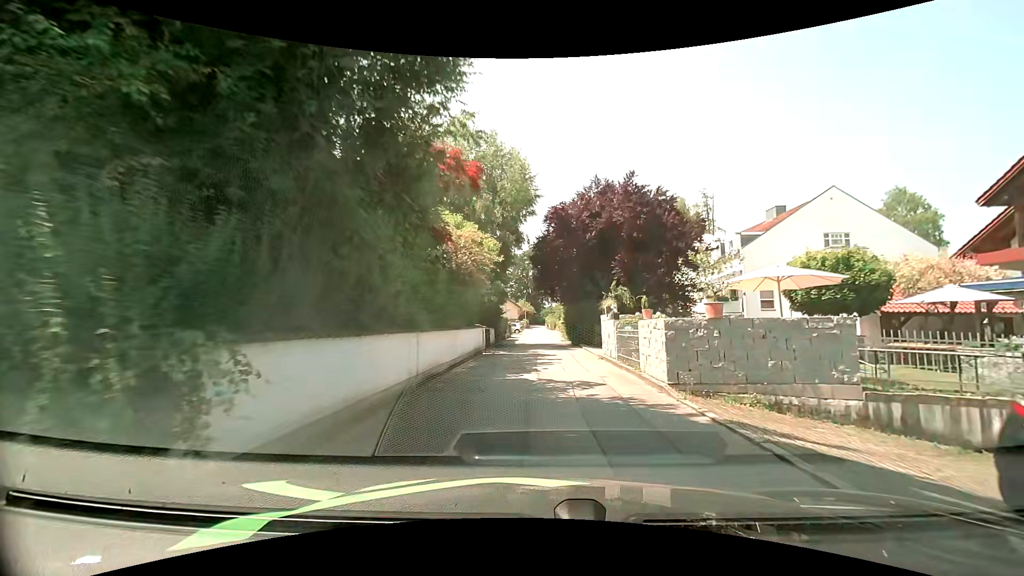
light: Day
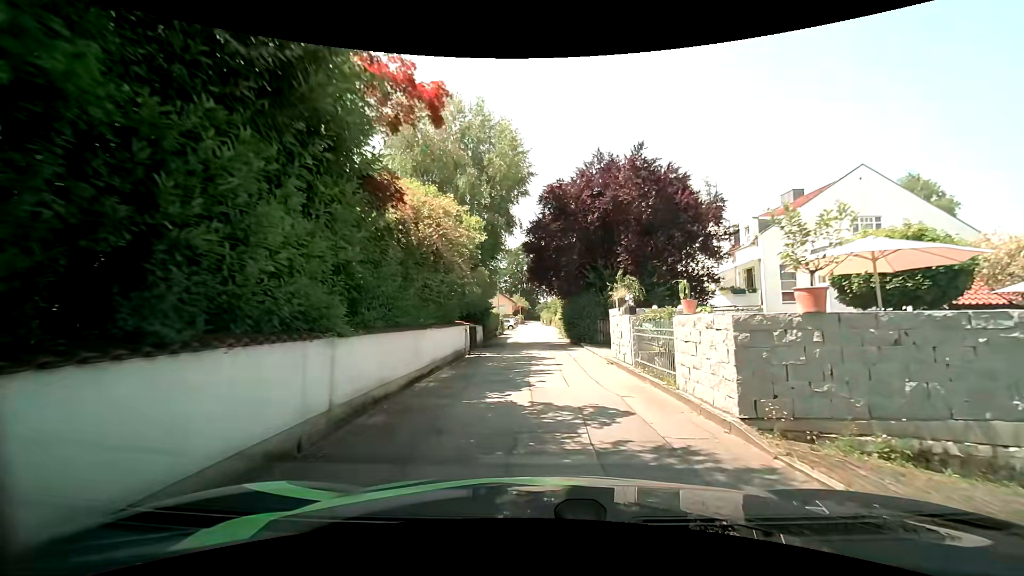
(+0.1, +3.7) m; +2°
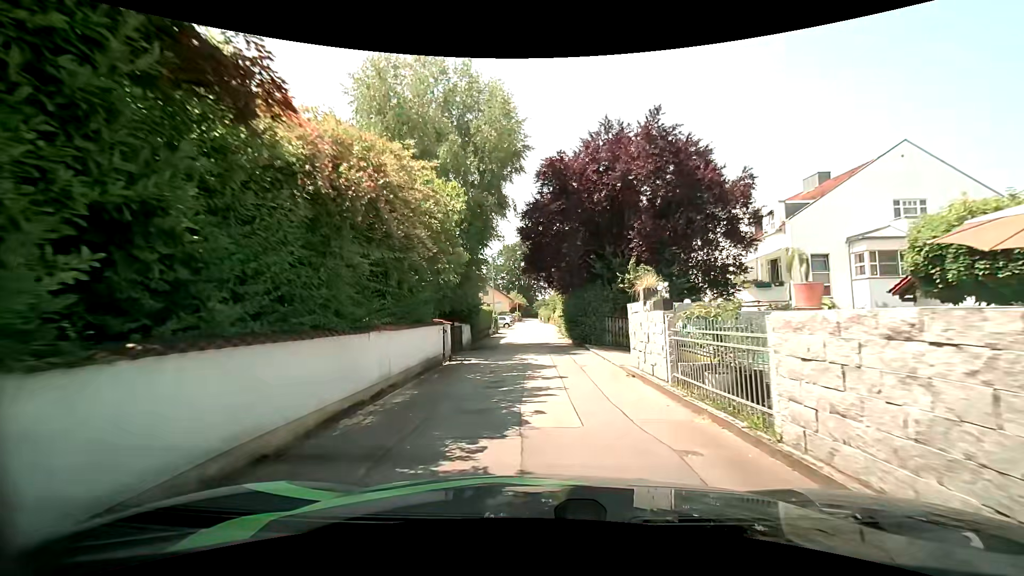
(+0.1, +3.6) m; +1°
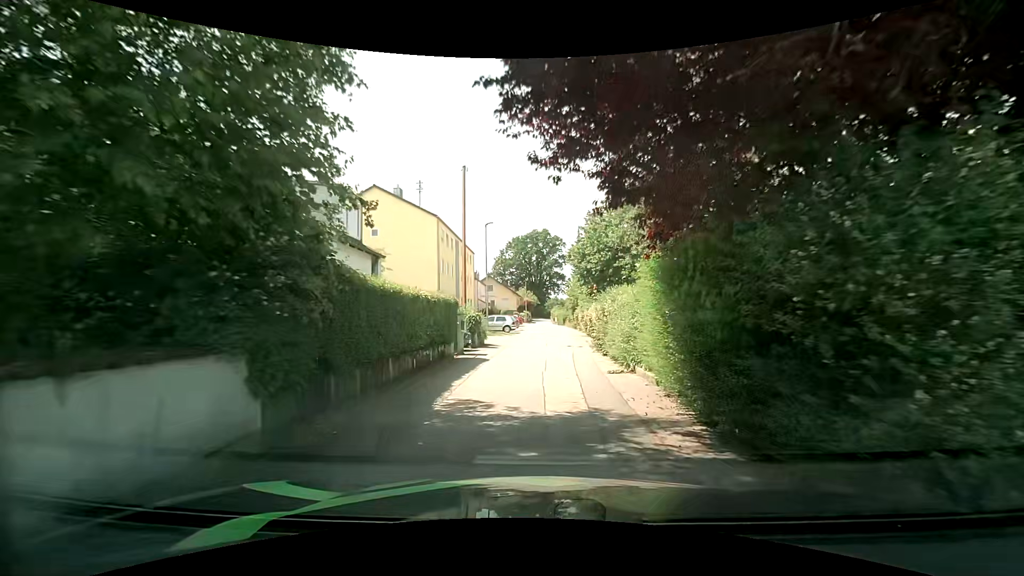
(-0.2, +17.4) m; -2°
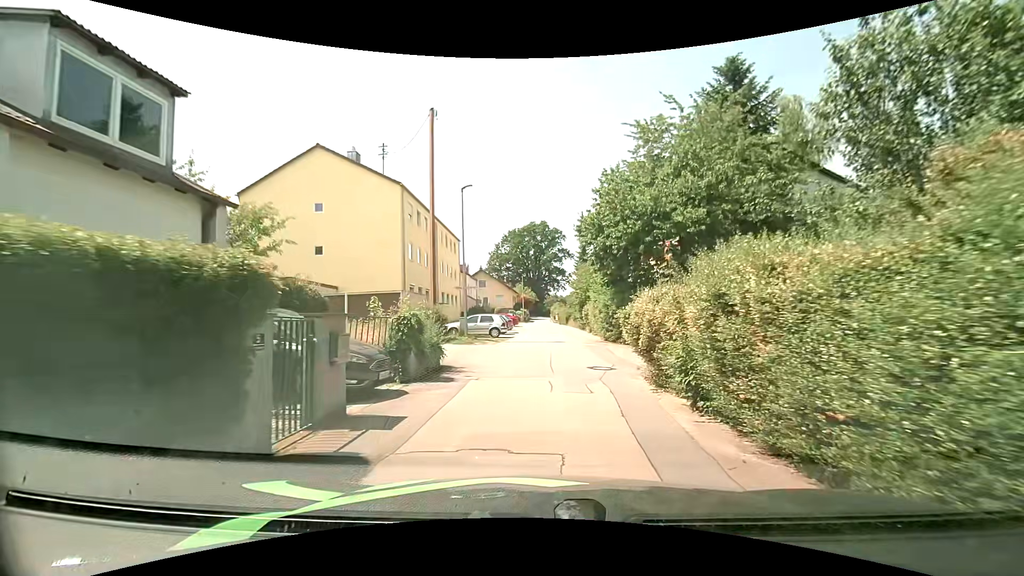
(+0.2, +10.5) m; +1°
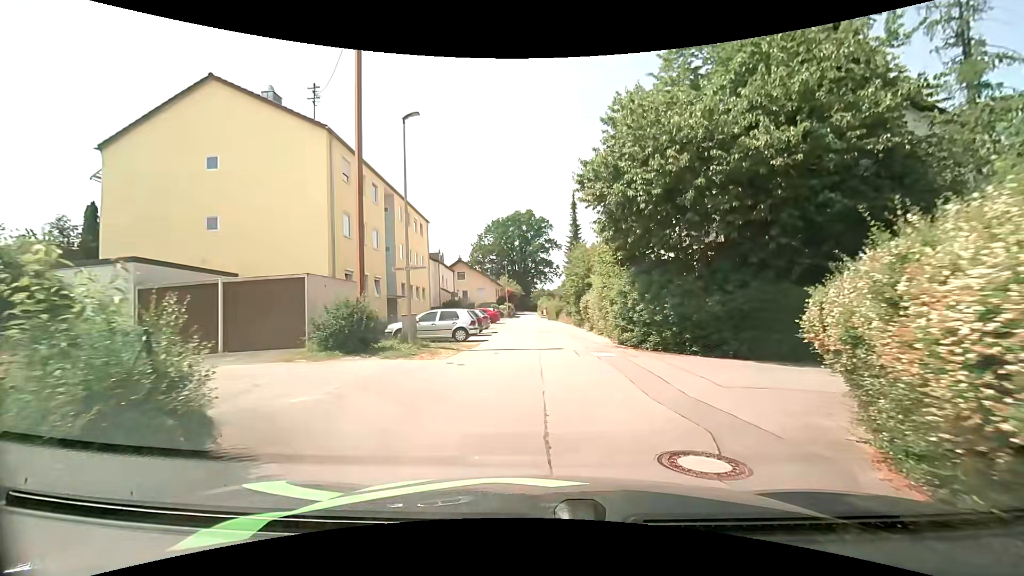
(+0.1, +8.9) m; +2°
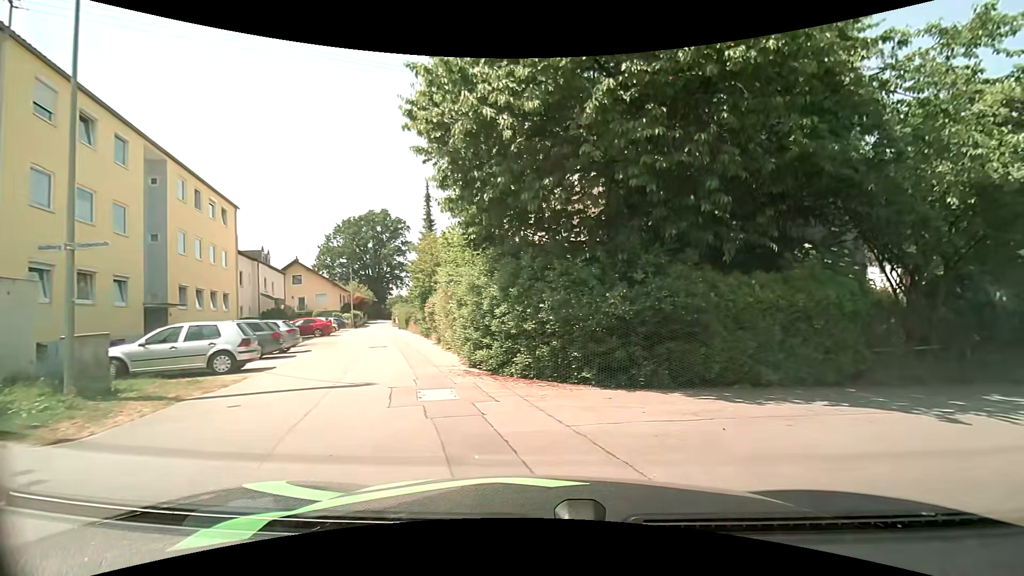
(+0.6, +6.7) m; +14°
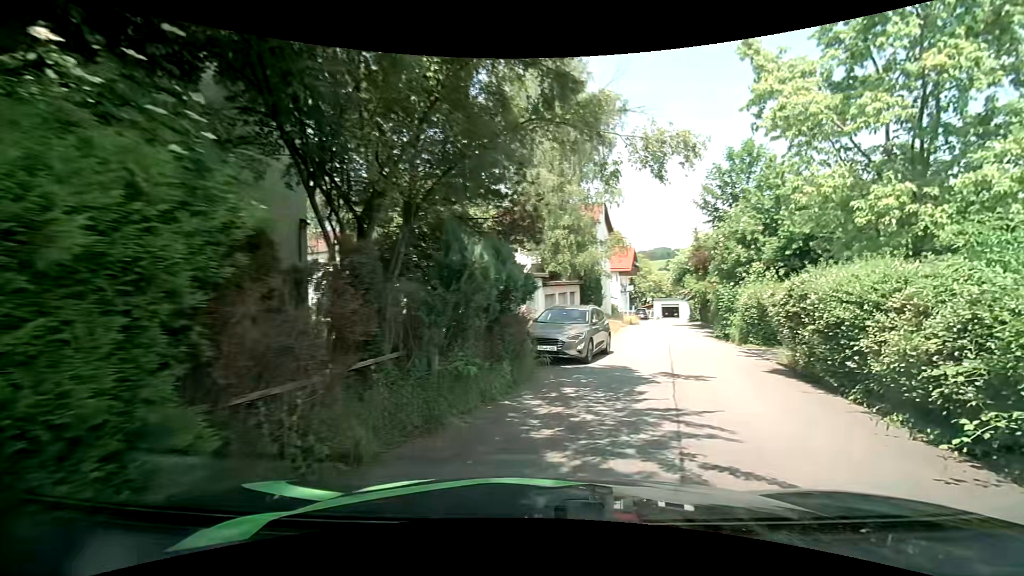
(+4.6, +9.3) m; +55°
